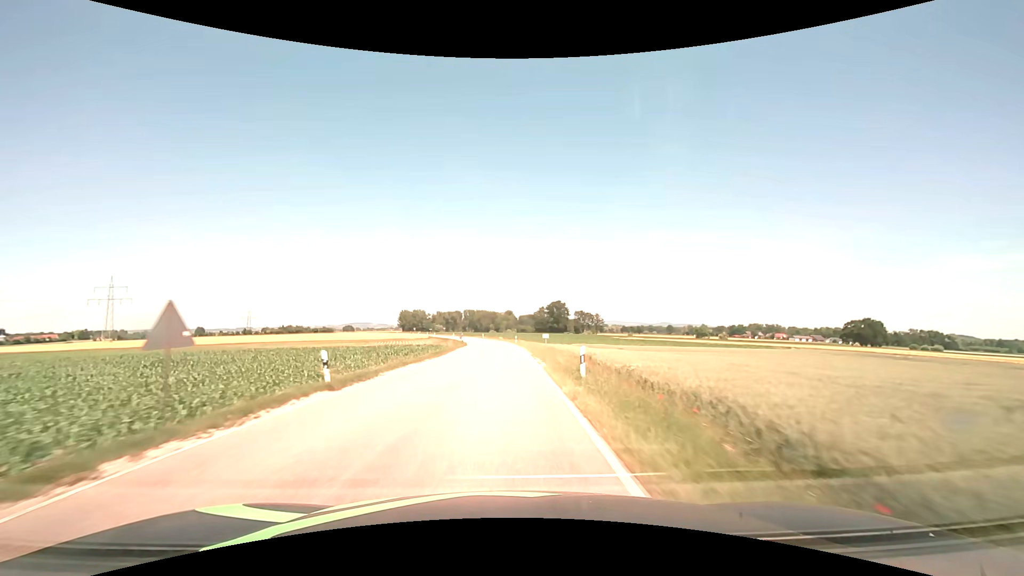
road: secondary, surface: asphalt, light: Day
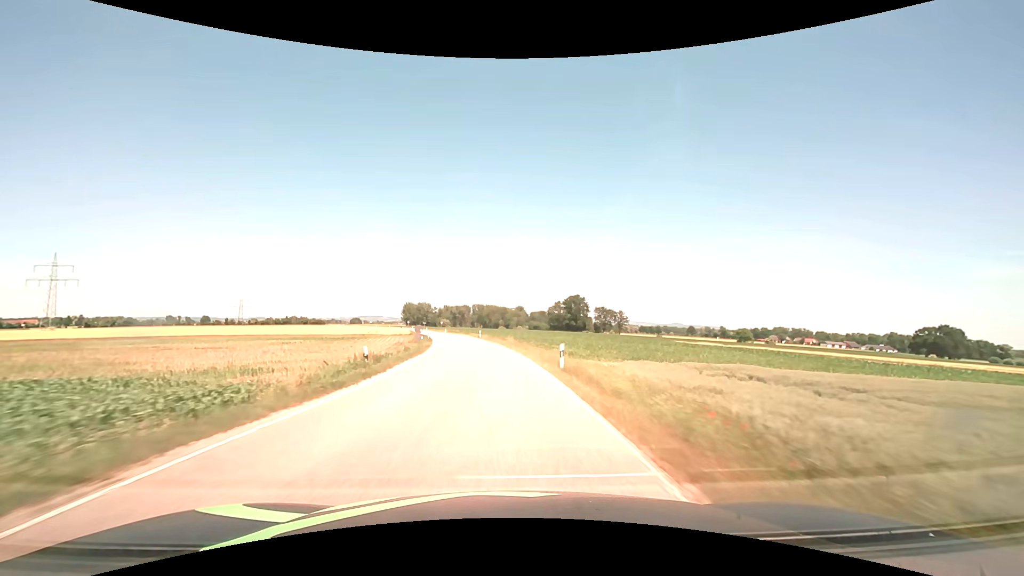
(-0.4, +45.9) m; -1°
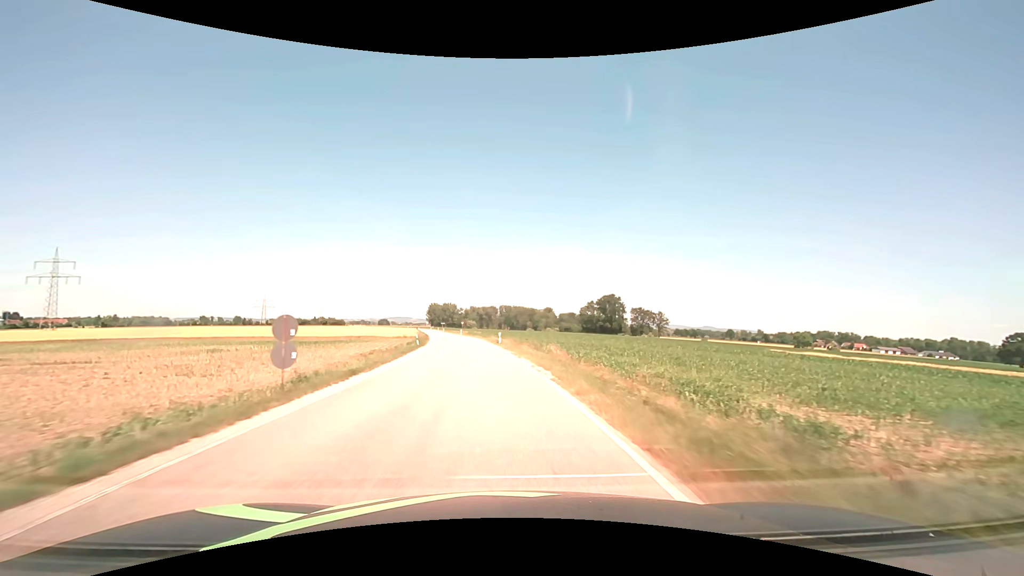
(-0.6, +24.7) m; -3°
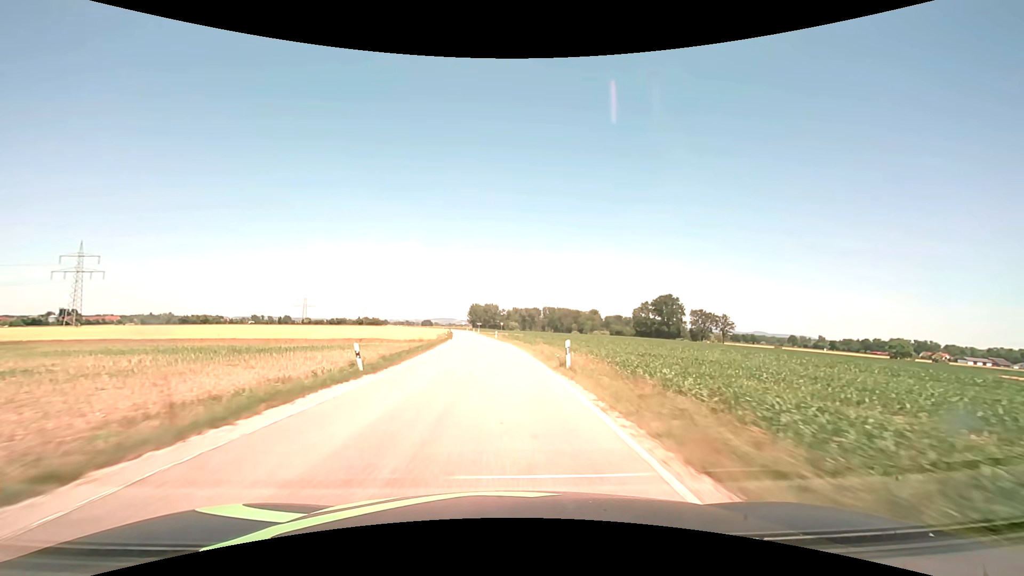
(-1.1, +25.4) m; -5°
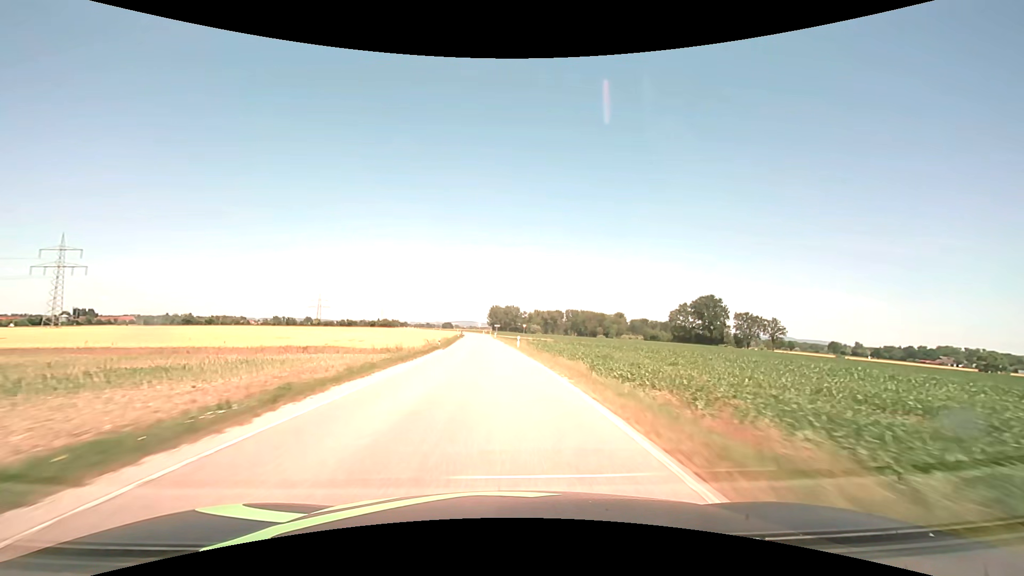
(-0.6, +26.2) m; -2°
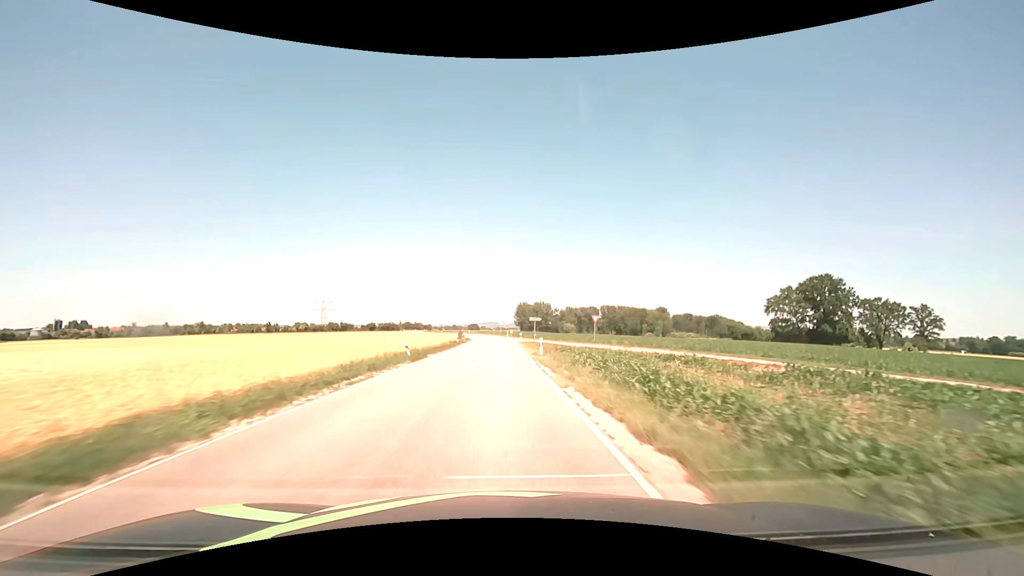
(-2.5, +67.9) m; -3°
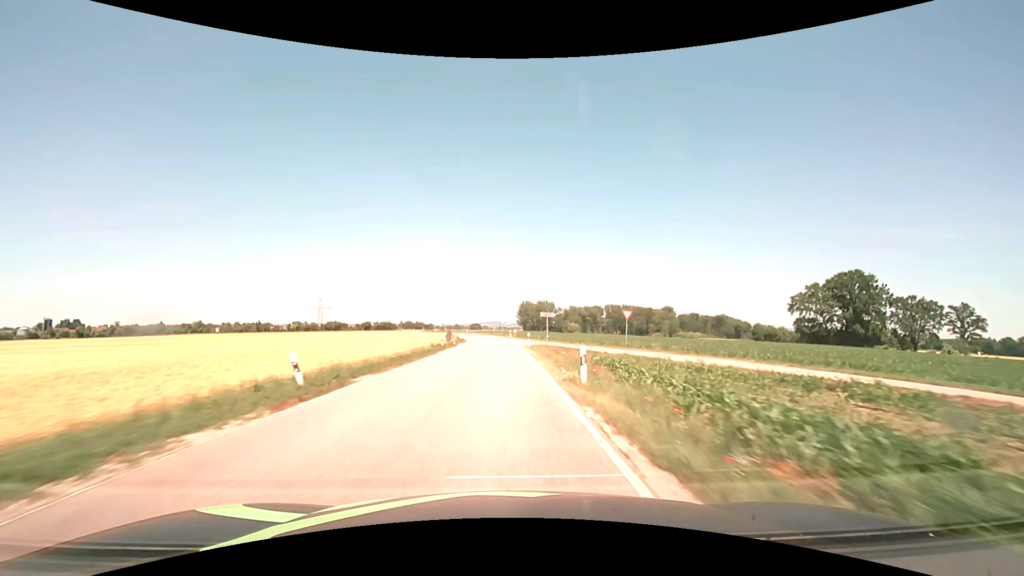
(0.0, +13.8) m; 0°
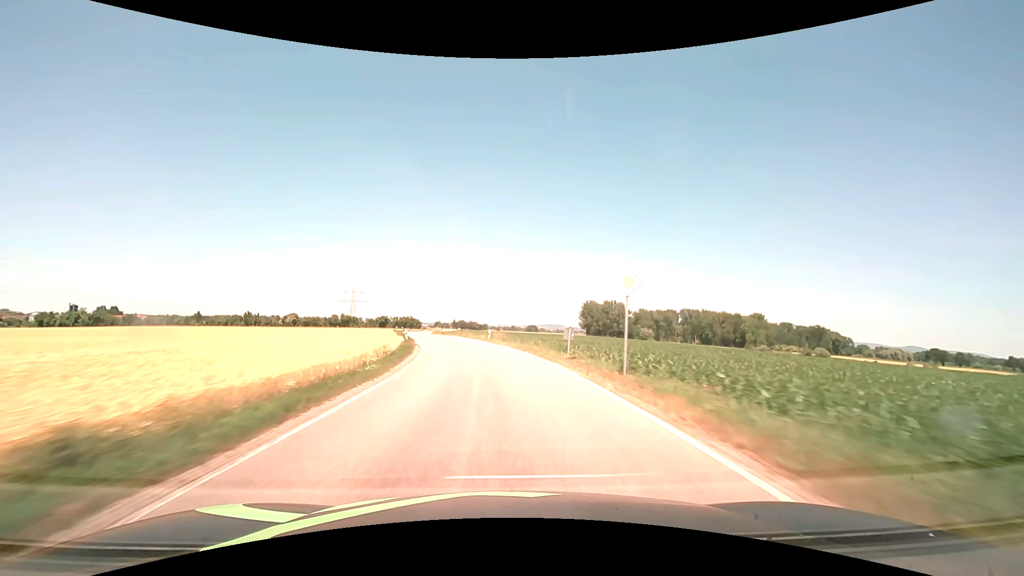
(-2.3, +69.7) m; -6°
(0, +10) (-1, +20) (-2, +30) (-4, +40) (-6, +50) (-8, +59) (-10, +69) (-12, +79) (-15, +89) (-17, +98) m
